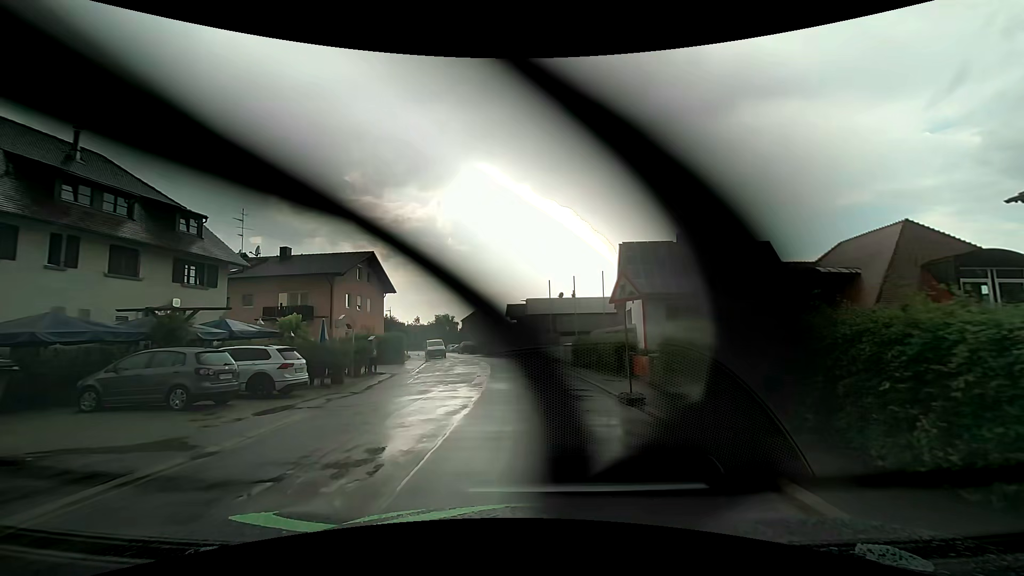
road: residential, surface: asphalt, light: Day
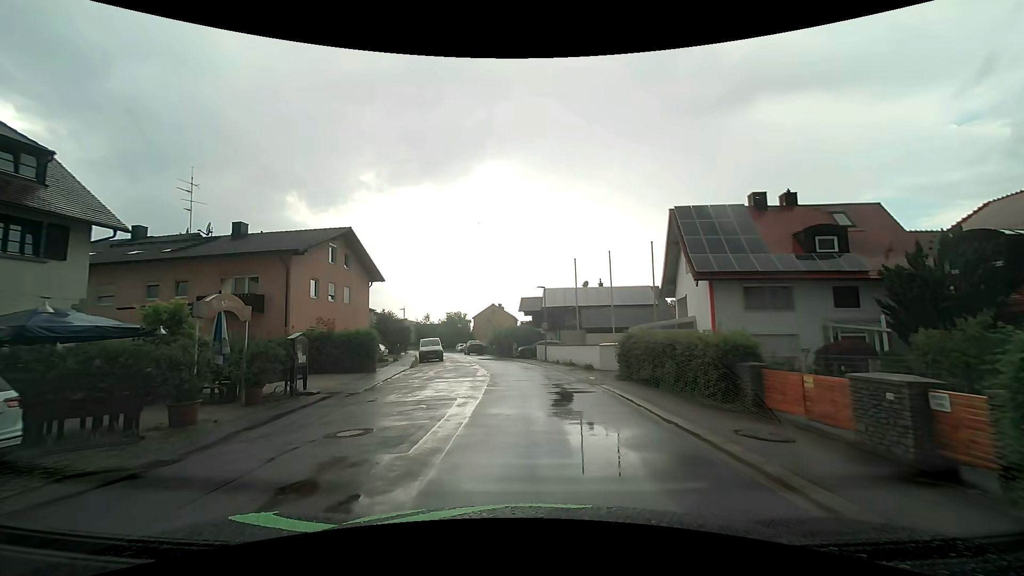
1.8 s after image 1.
(-0.5, +10.4) m; -3°
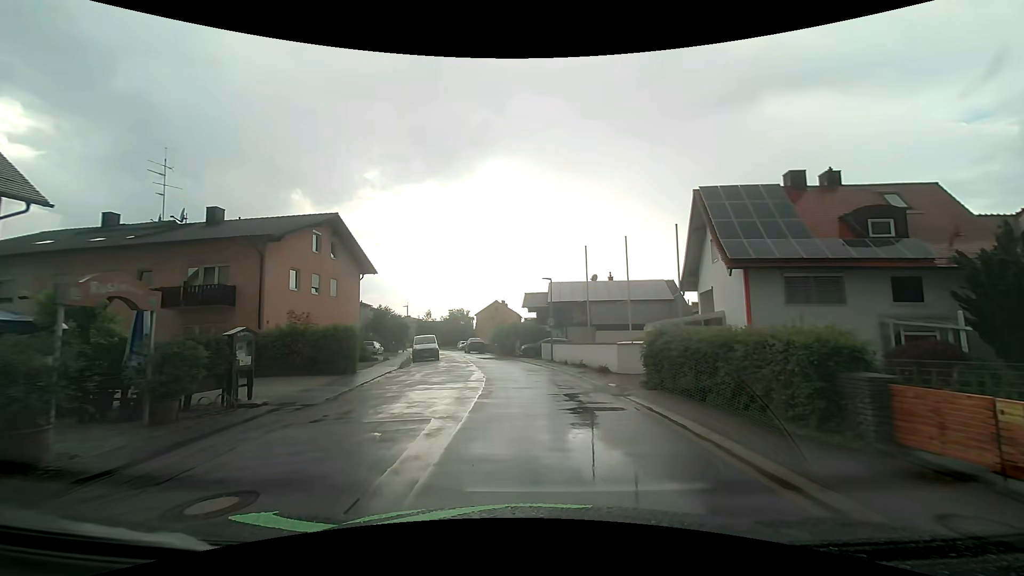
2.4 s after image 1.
(0.0, +3.6) m; 0°
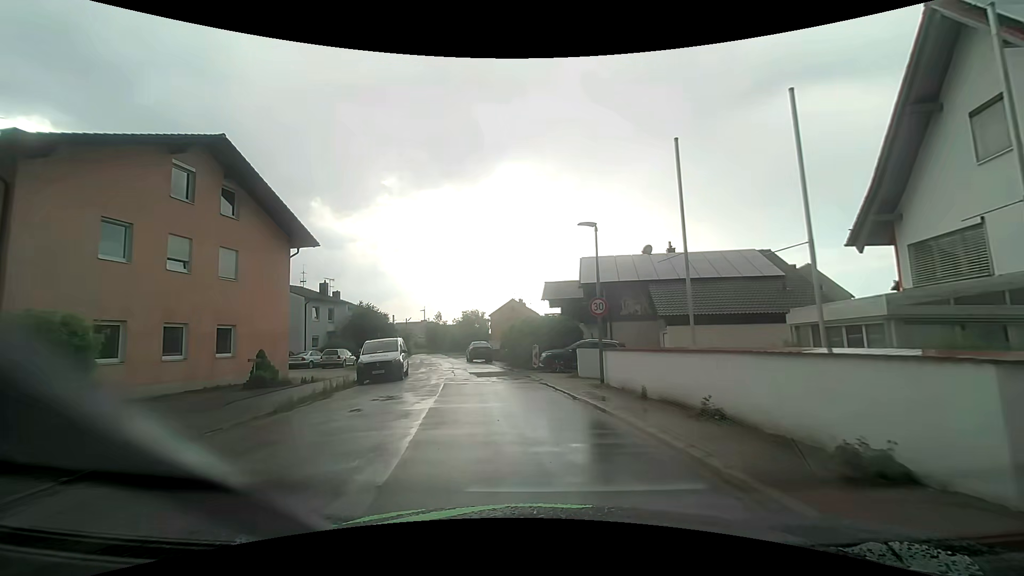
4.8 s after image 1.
(-0.2, +14.9) m; -2°
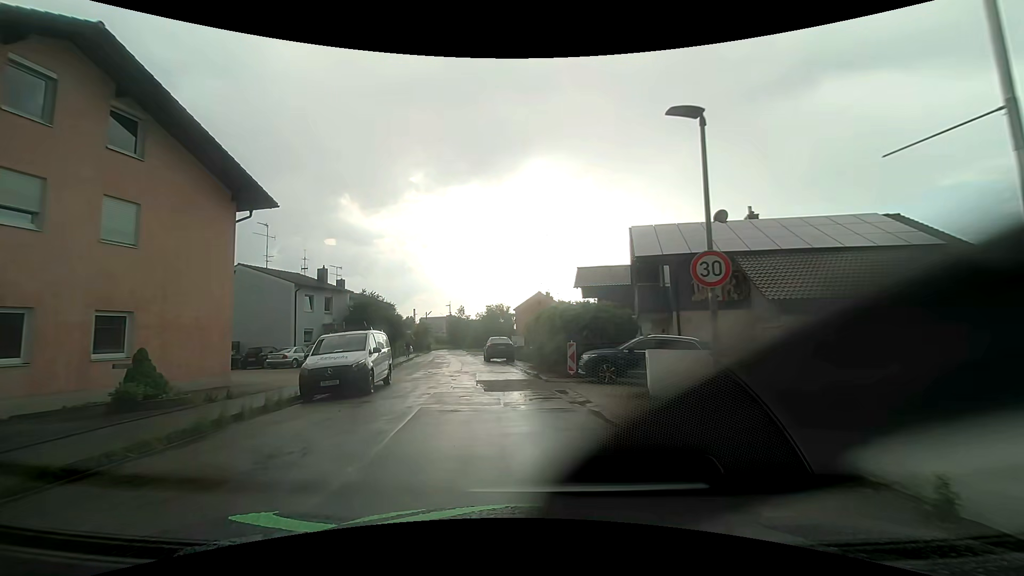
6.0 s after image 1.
(-0.2, +7.7) m; -3°
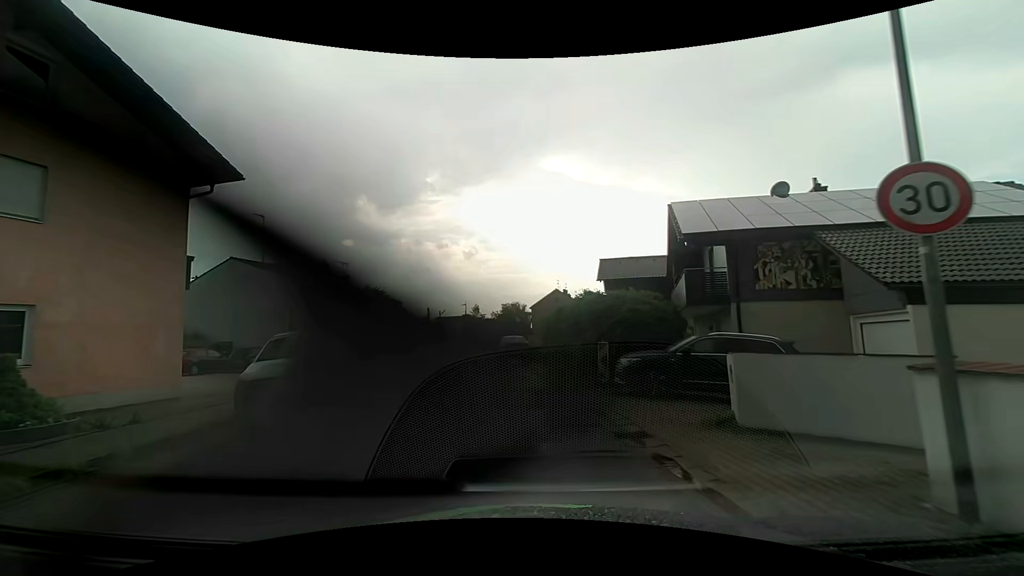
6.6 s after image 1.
(-0.1, +3.9) m; -2°
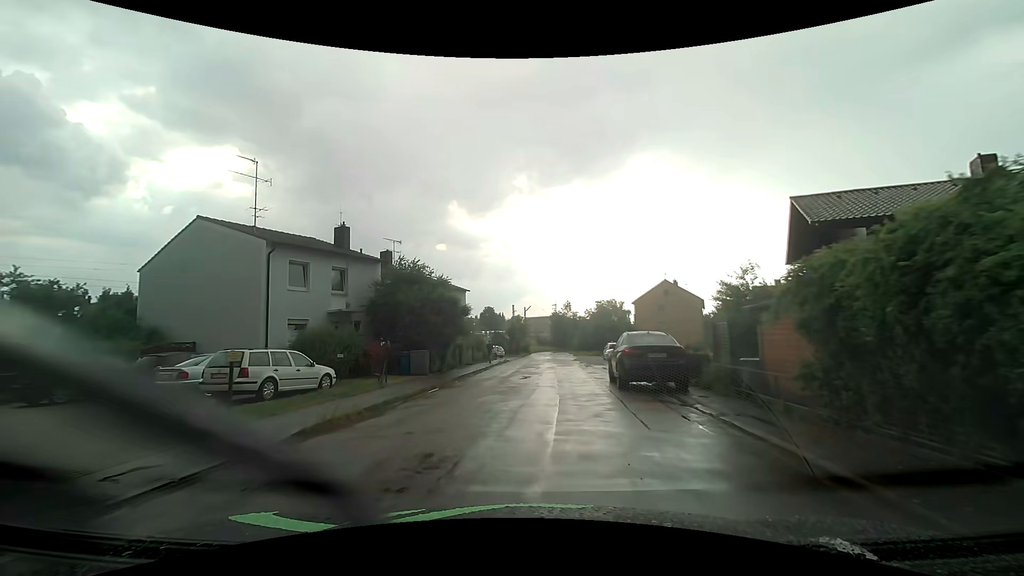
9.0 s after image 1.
(-1.5, +15.6) m; -11°
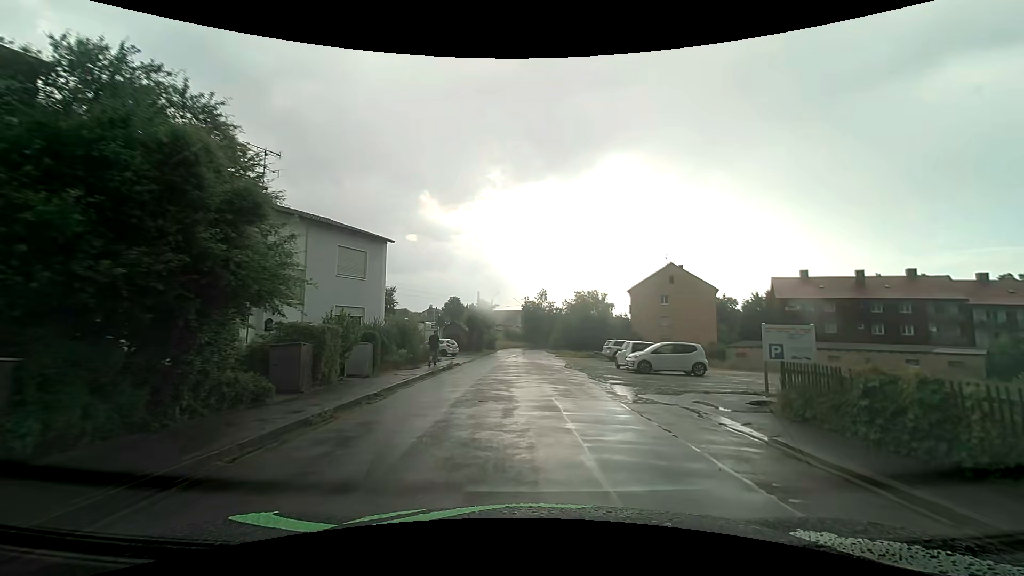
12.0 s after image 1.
(-0.1, +19.0) m; +4°
(0, +10) (+1, +20) (+1, +30) (+1, +40) (0, +50) (0, +60) (0, +70) (+2, +80) (+5, +89) (+11, +98) m
